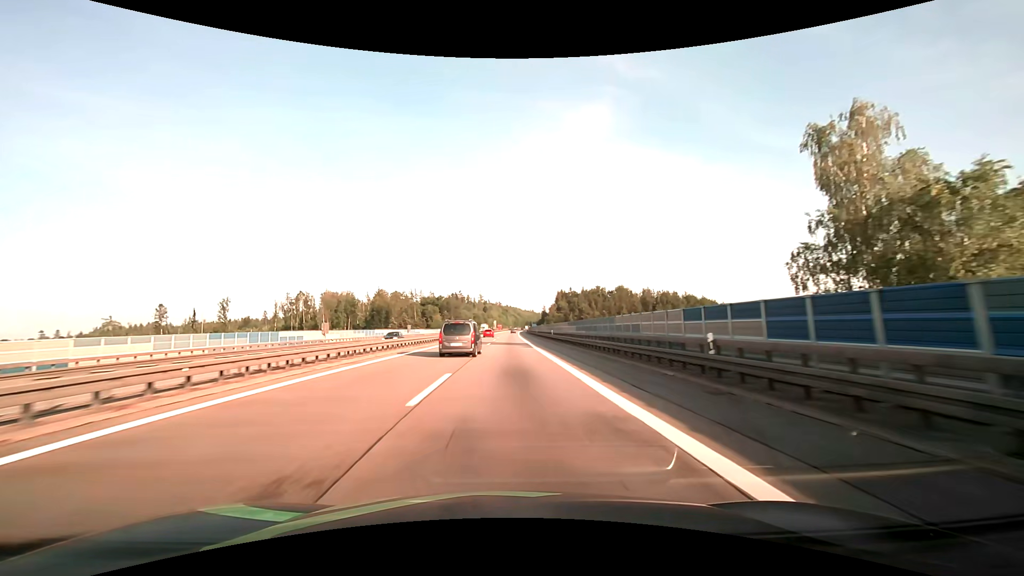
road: motorway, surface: asphalt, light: Day
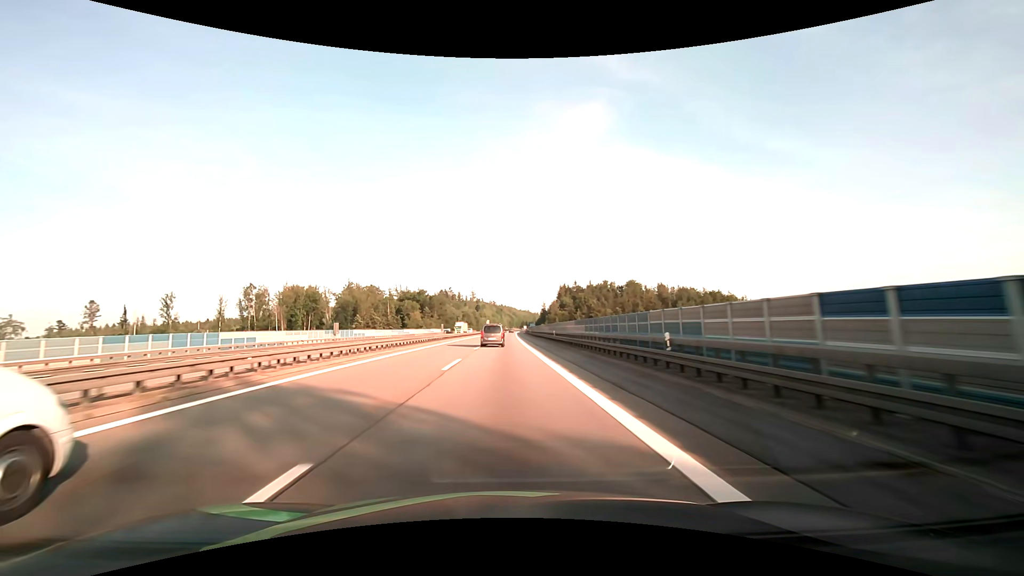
(+0.1, +45.3) m; +1°
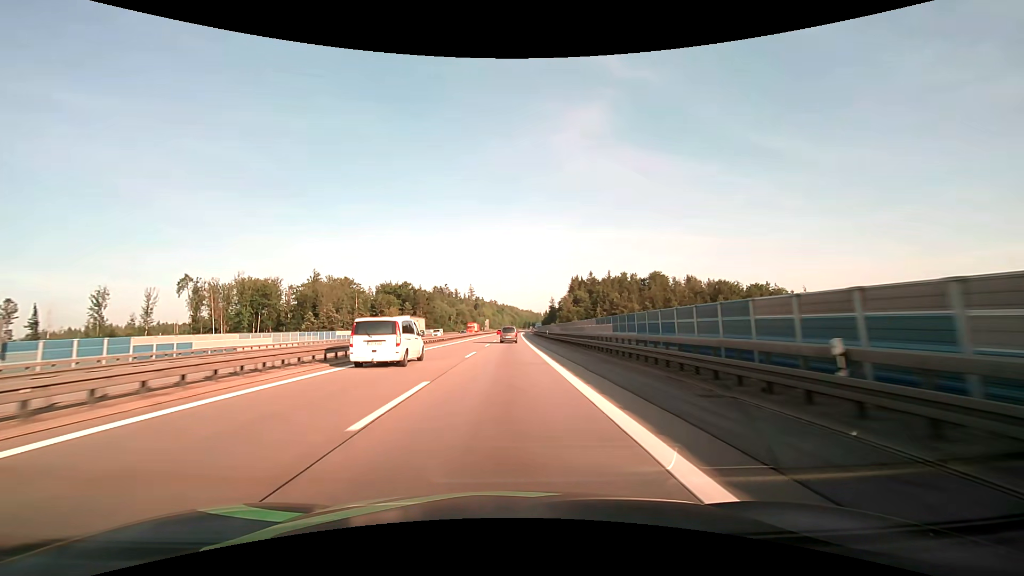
(-0.1, +45.4) m; 0°
(0, +10) (0, +20) (0, +30) (0, +40) (0, +50) (0, +60) (0, +70) (0, +80) (0, +90) (0, +100) m
